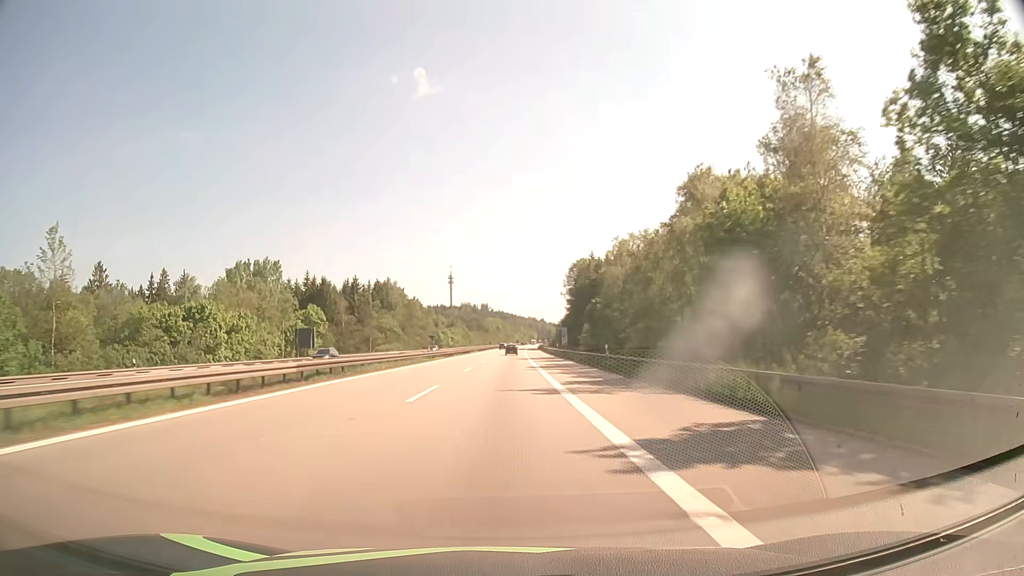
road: motorway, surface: asphalt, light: Day
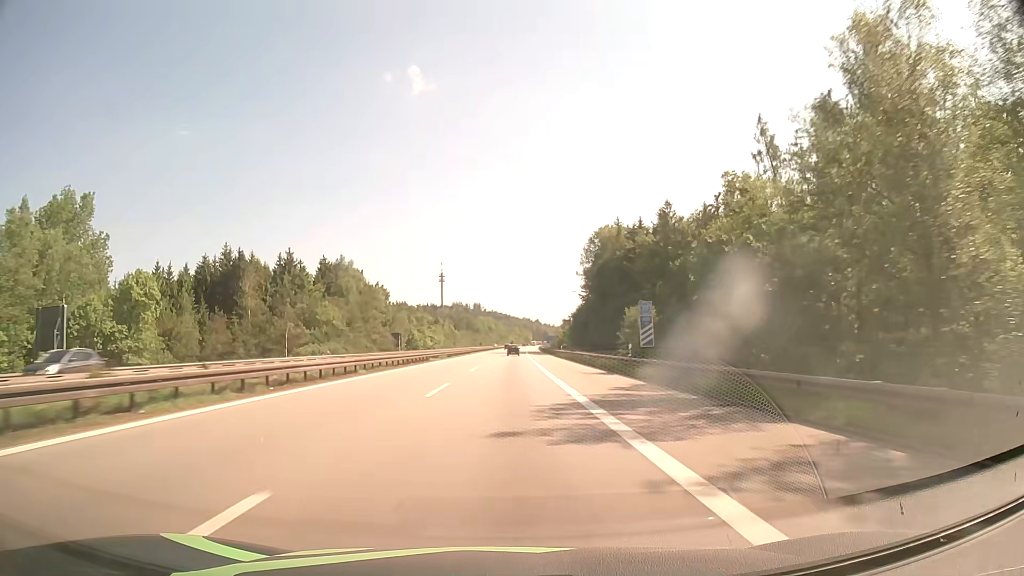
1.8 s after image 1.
(+0.2, +52.5) m; 0°
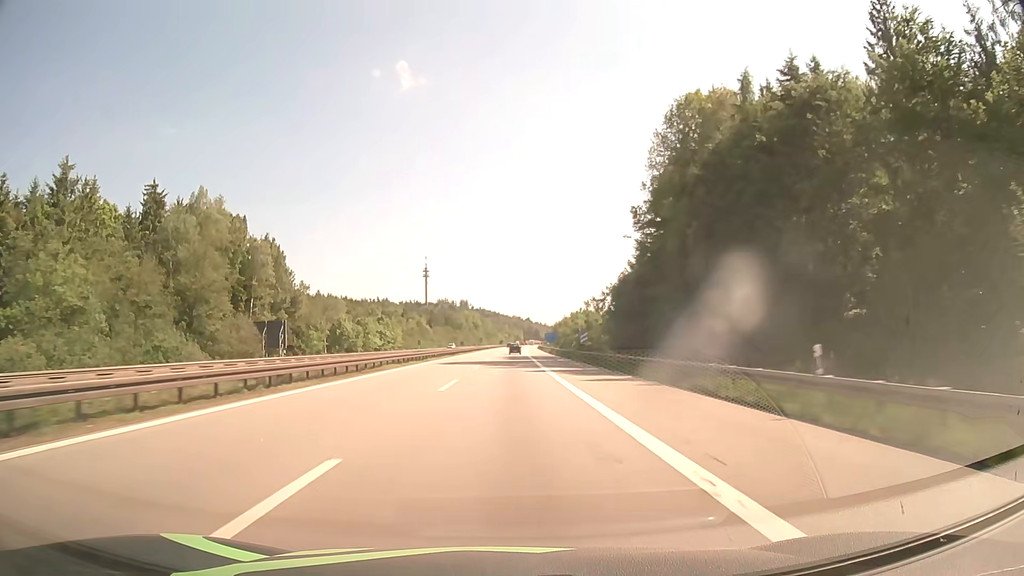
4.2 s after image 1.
(+0.7, +70.2) m; +1°
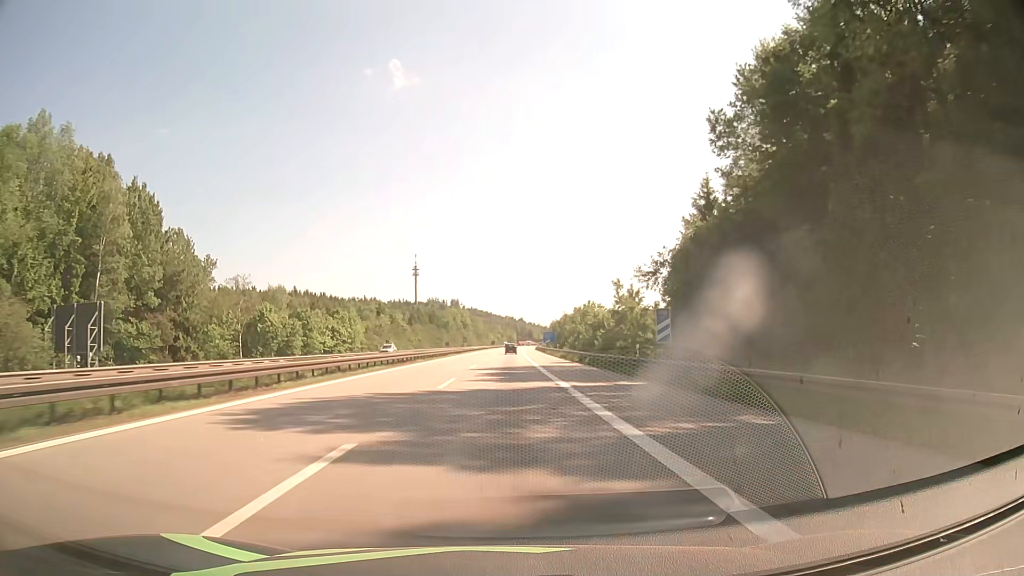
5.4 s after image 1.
(+0.2, +34.7) m; +1°
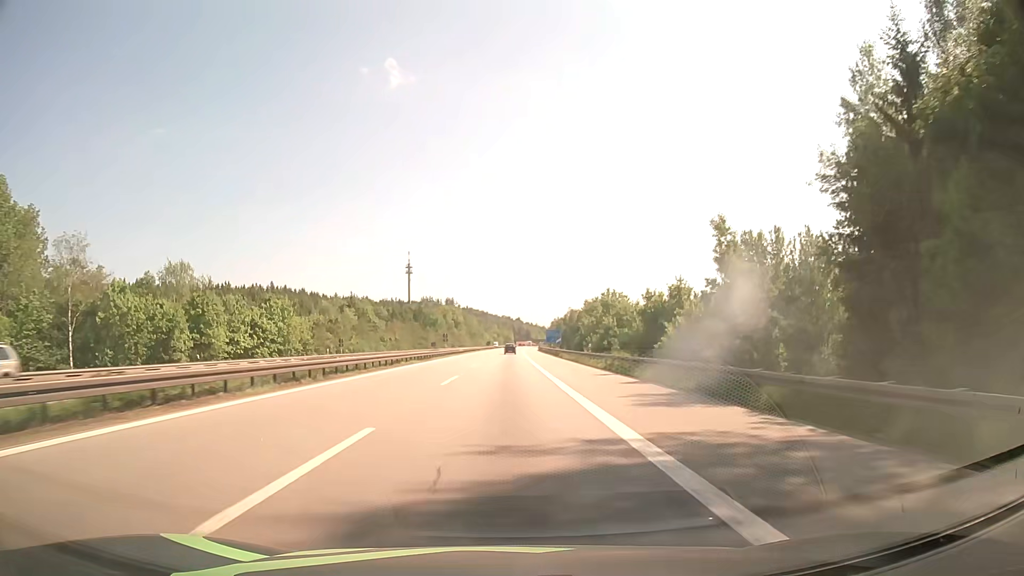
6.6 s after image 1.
(+0.1, +34.2) m; 0°
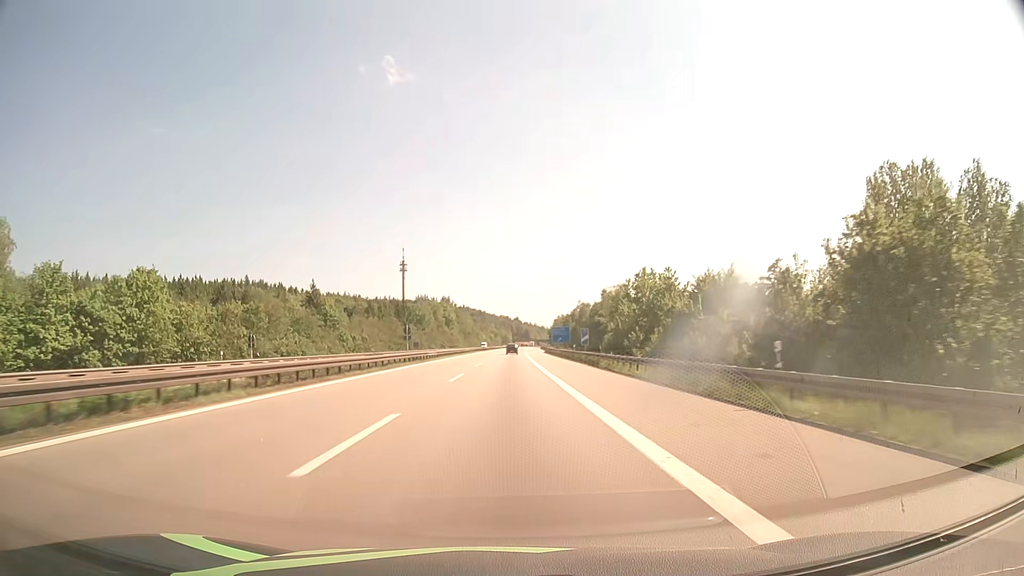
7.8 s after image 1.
(0.0, +33.9) m; 0°
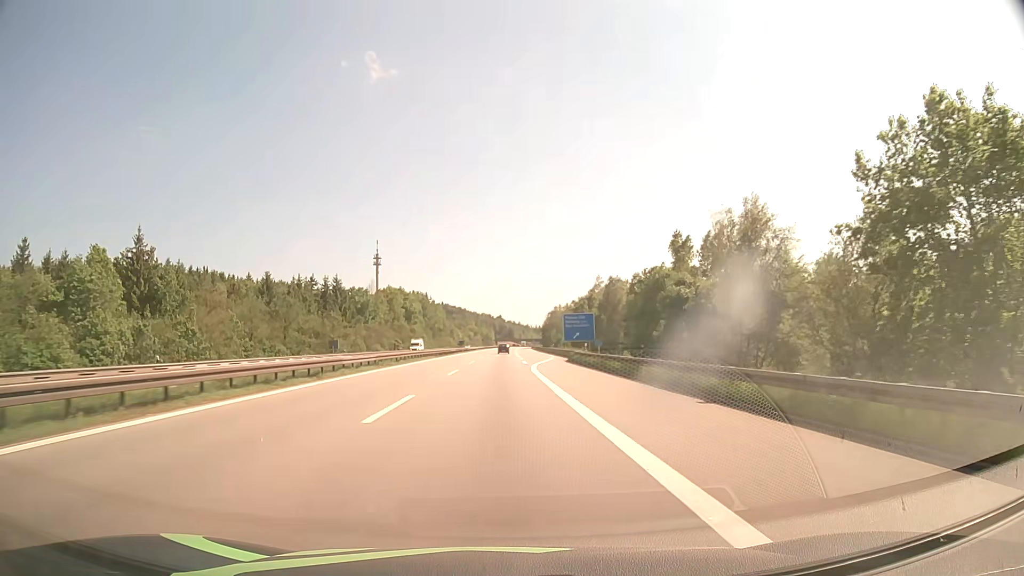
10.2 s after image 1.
(+0.6, +67.1) m; +1°
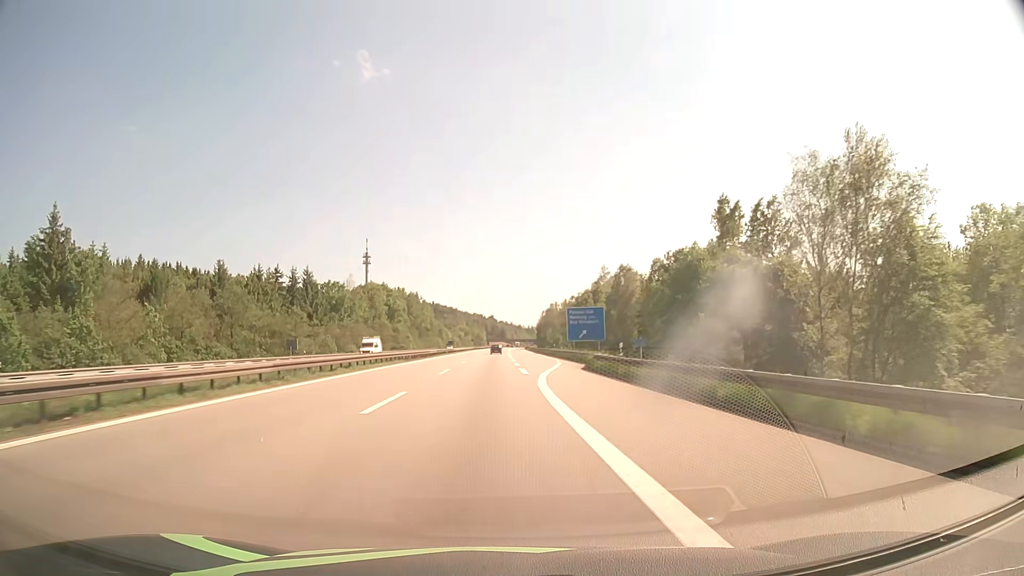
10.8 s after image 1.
(+0.1, +16.4) m; +1°
